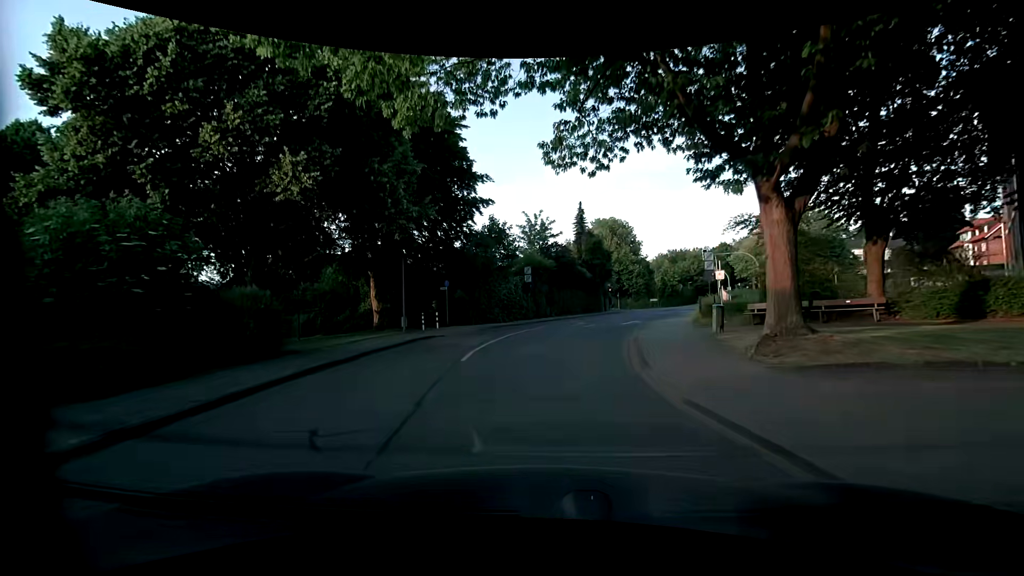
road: residential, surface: asphalt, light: Day
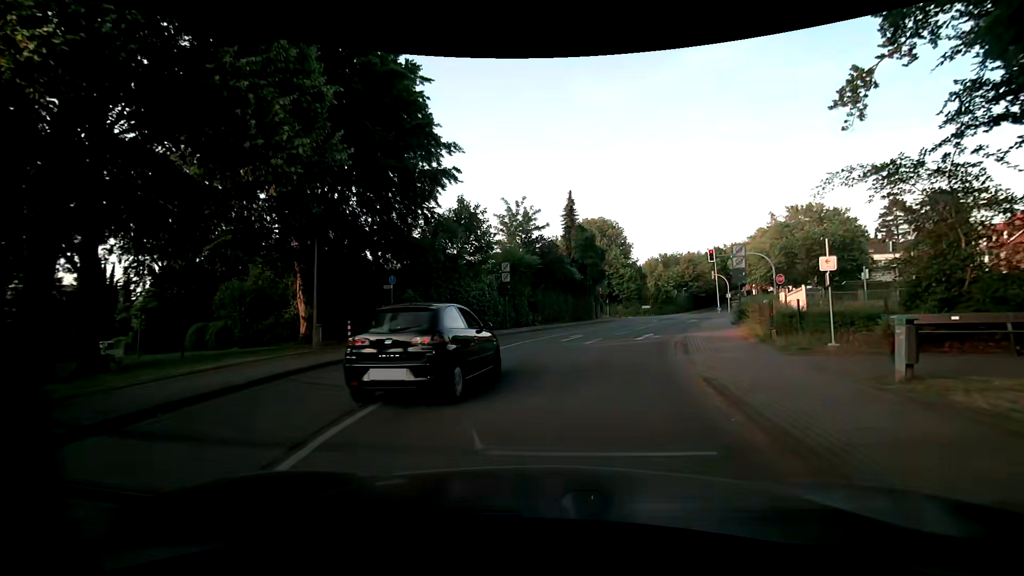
(0.0, +8.6) m; +3°
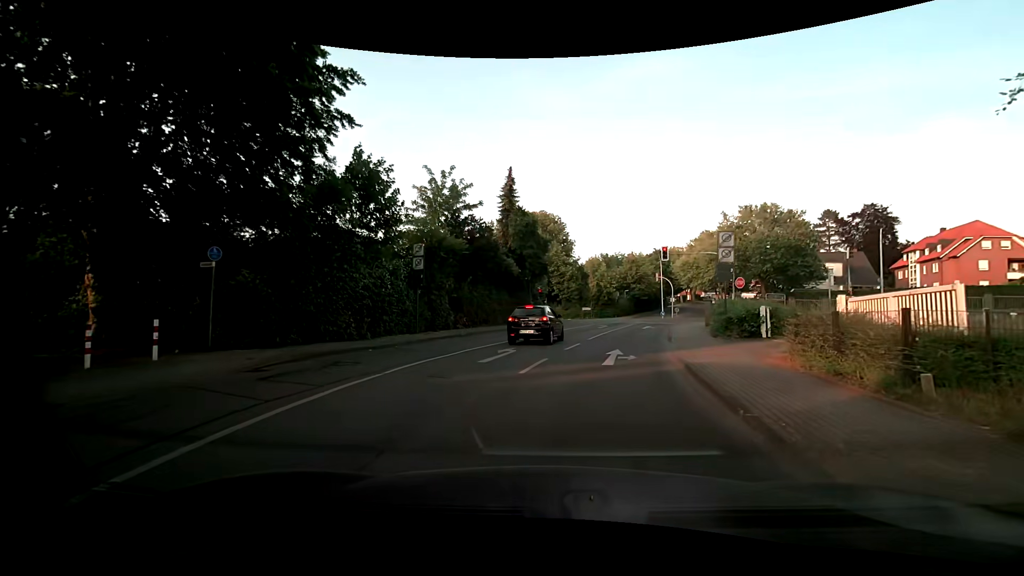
(+0.4, +8.1) m; +7°
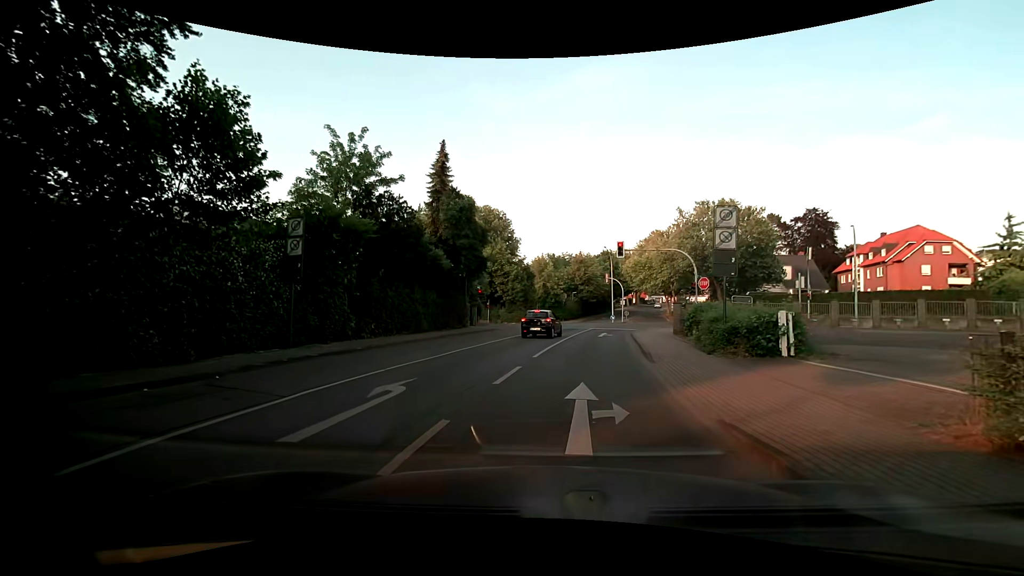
(+0.3, +6.8) m; +4°
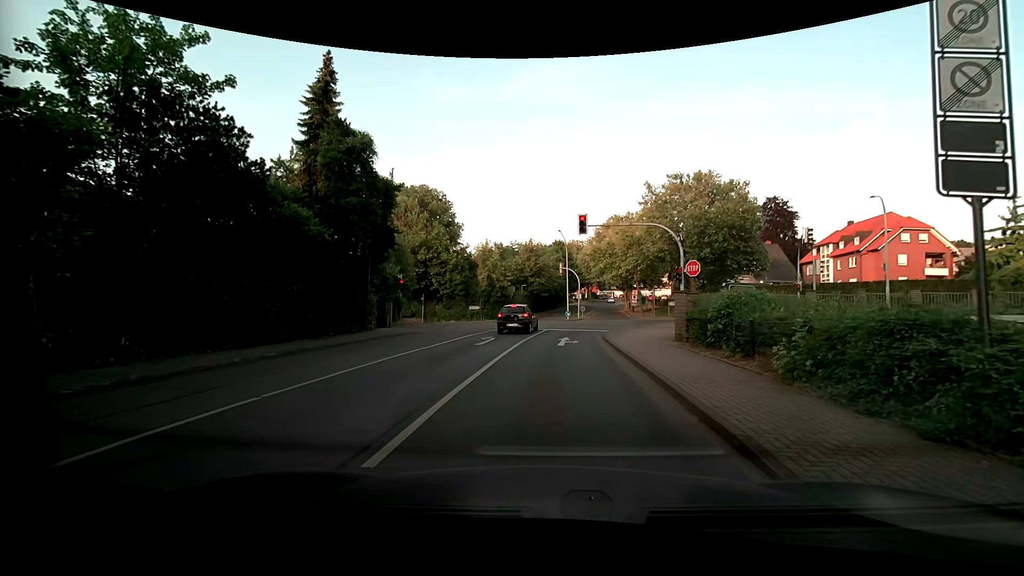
(+0.8, +10.6) m; +6°
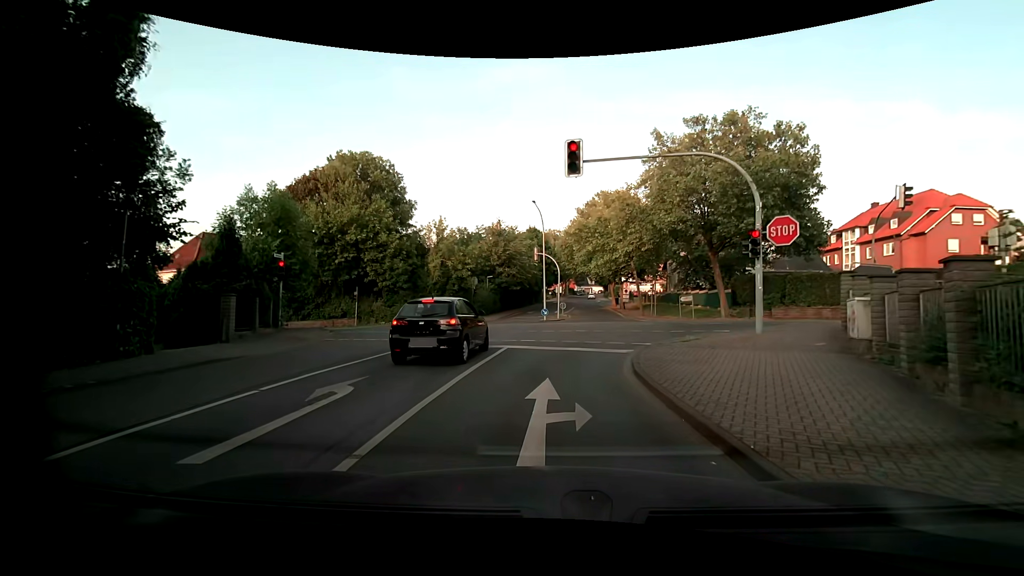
(+0.5, +13.8) m; +3°
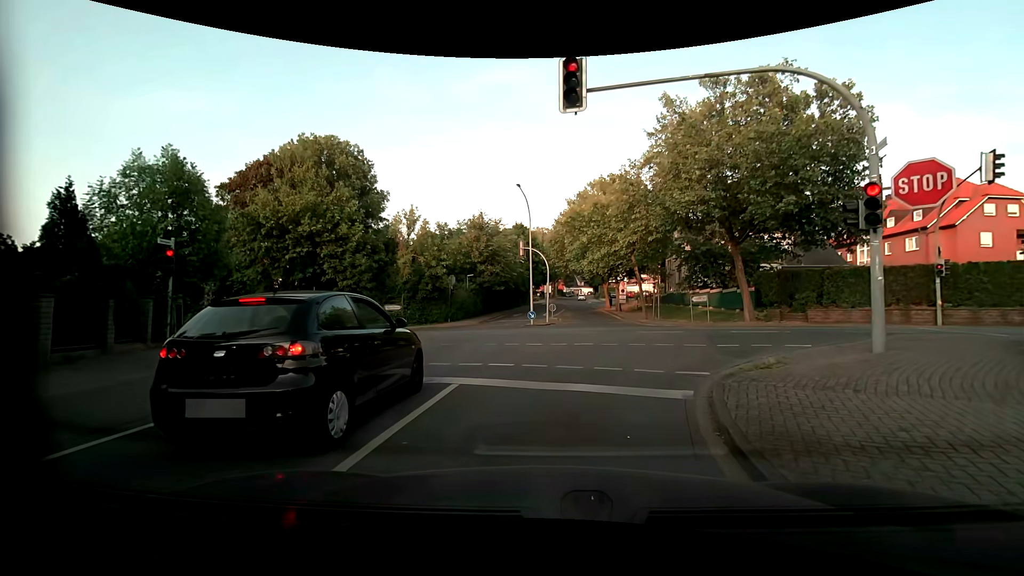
(0.0, +6.0) m; +1°
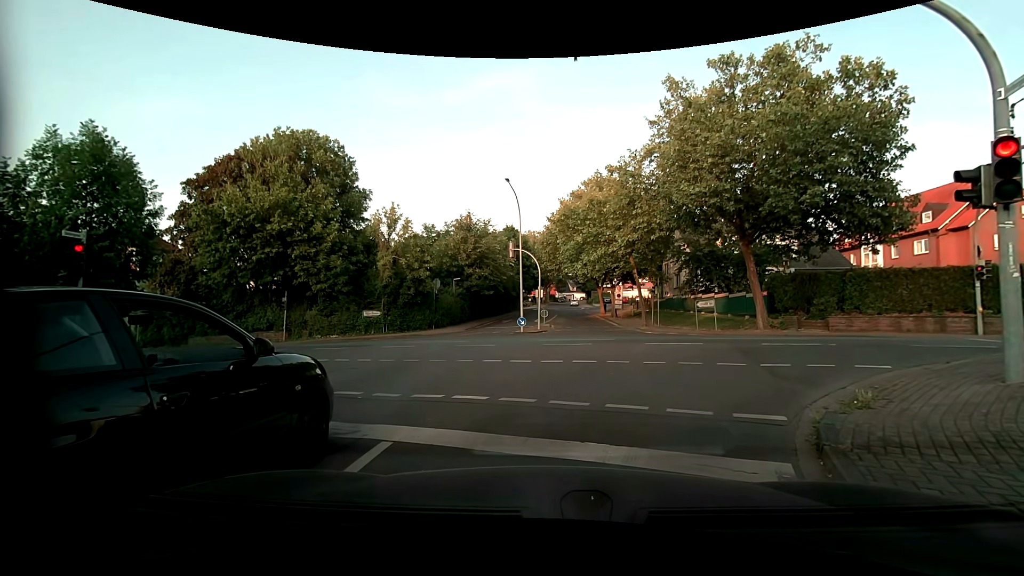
(0.0, +2.8) m; 0°
